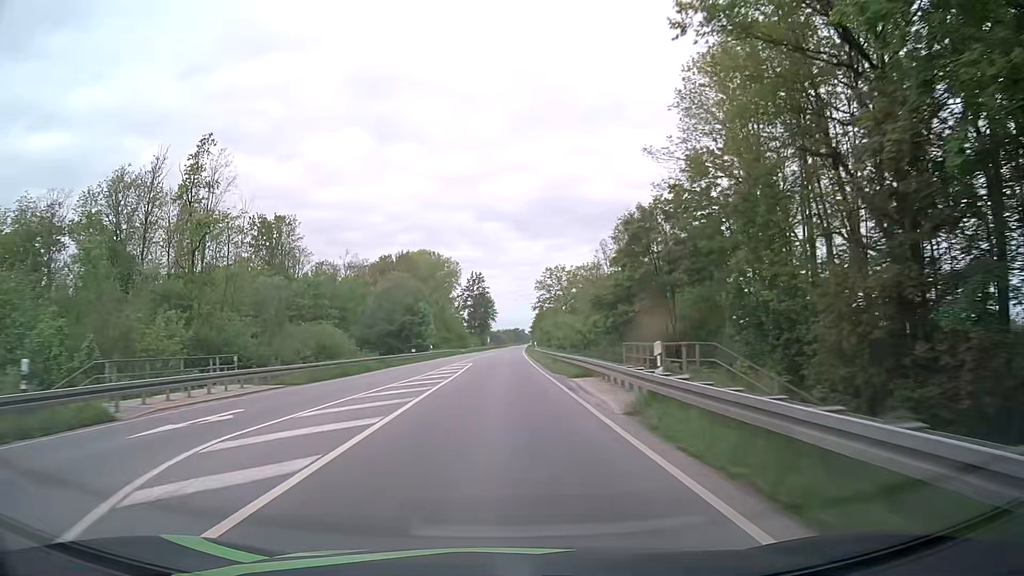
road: primary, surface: asphalt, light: Day
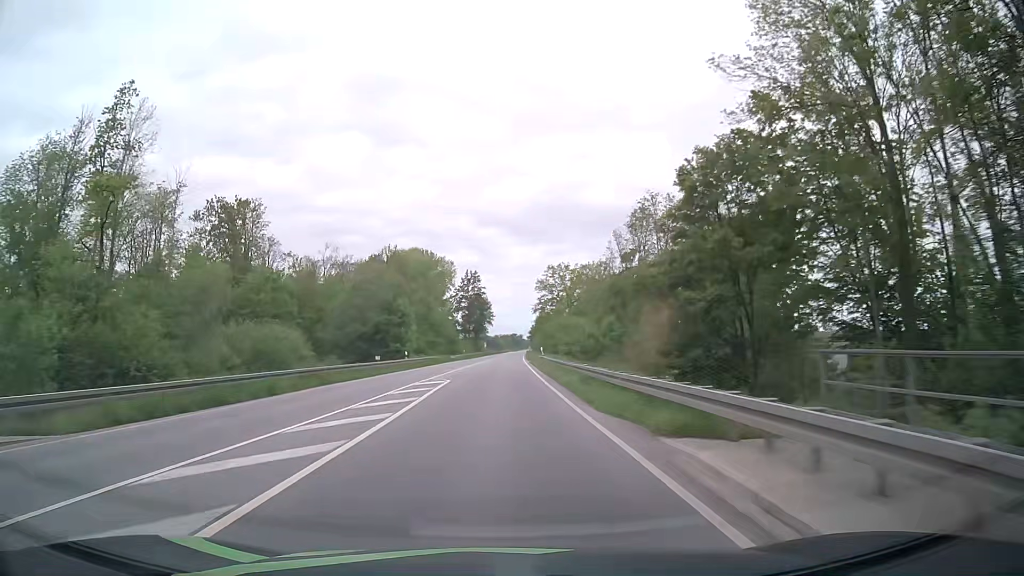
(0.0, +15.5) m; 0°
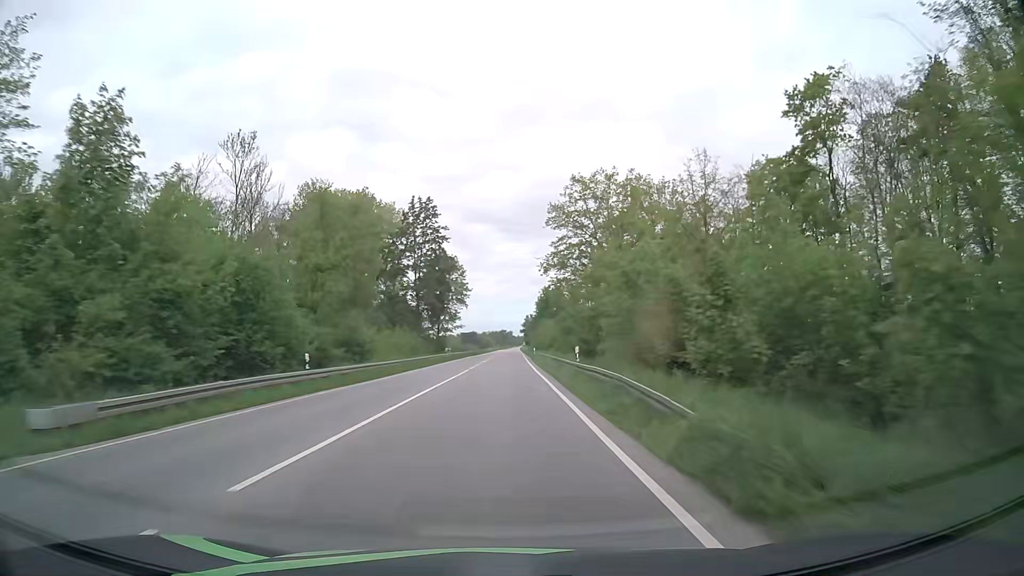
(+0.6, +77.6) m; +1°
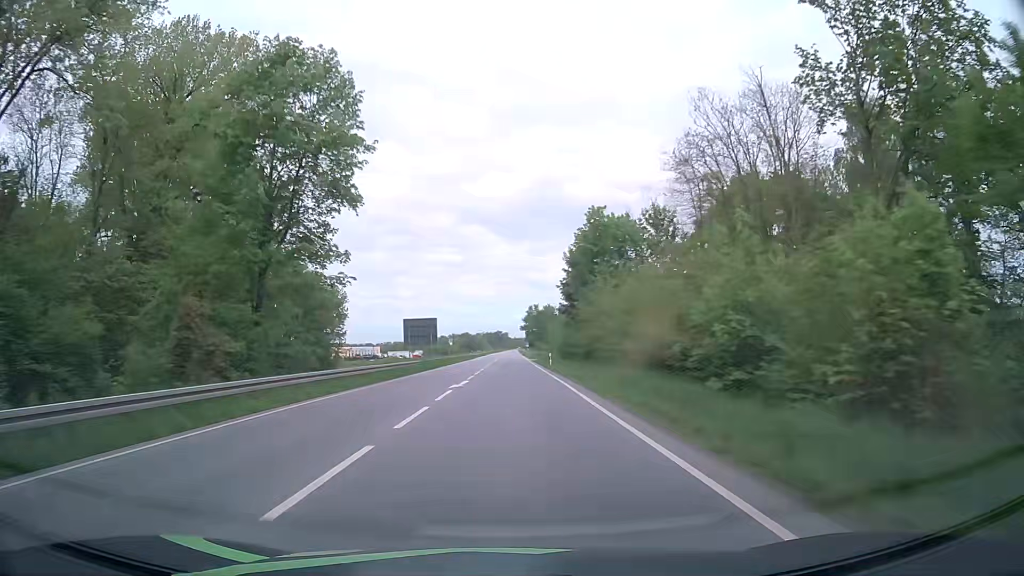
(+0.2, +78.2) m; 0°
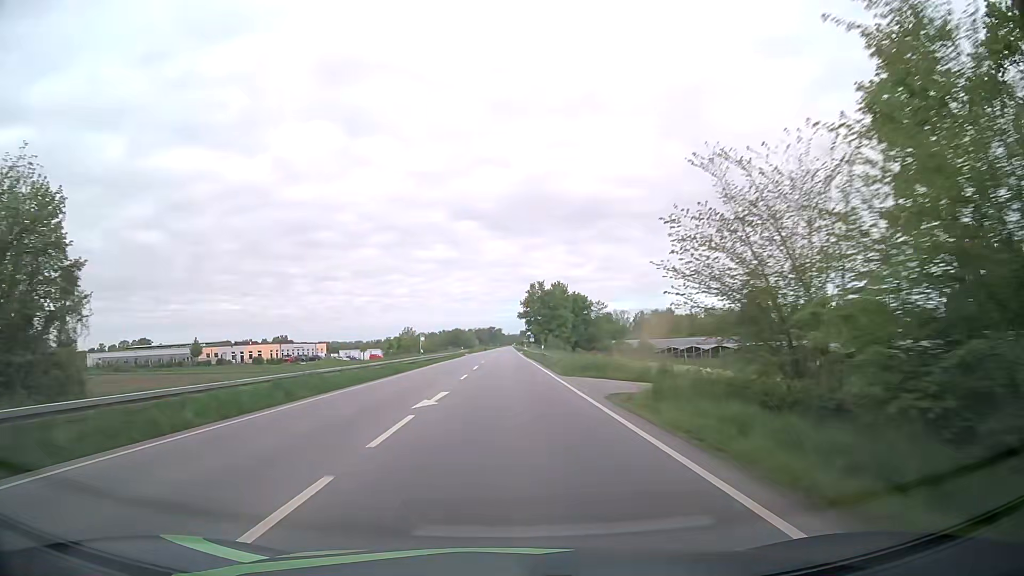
(+0.5, +62.6) m; +1°
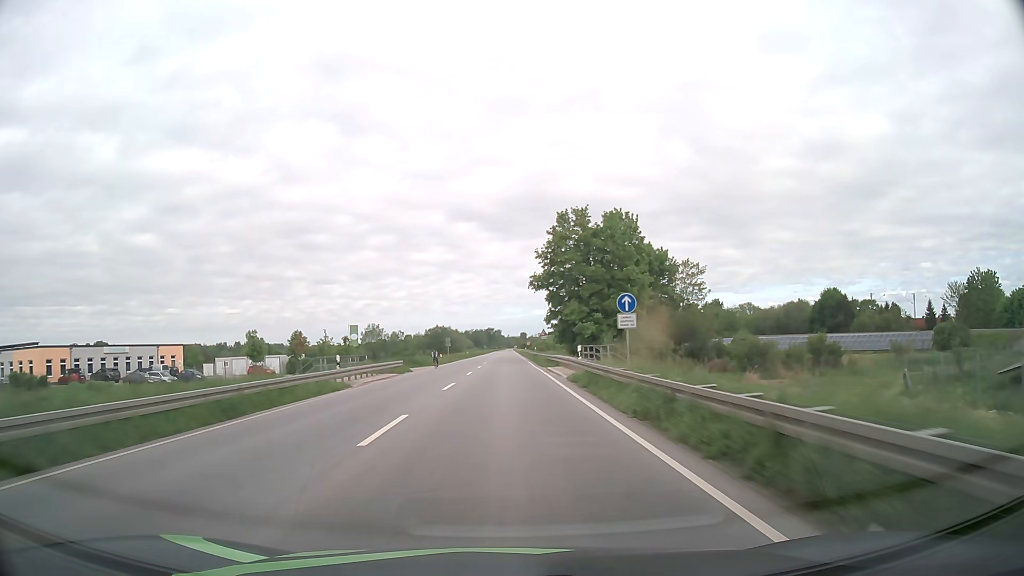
(0.0, +78.3) m; 0°
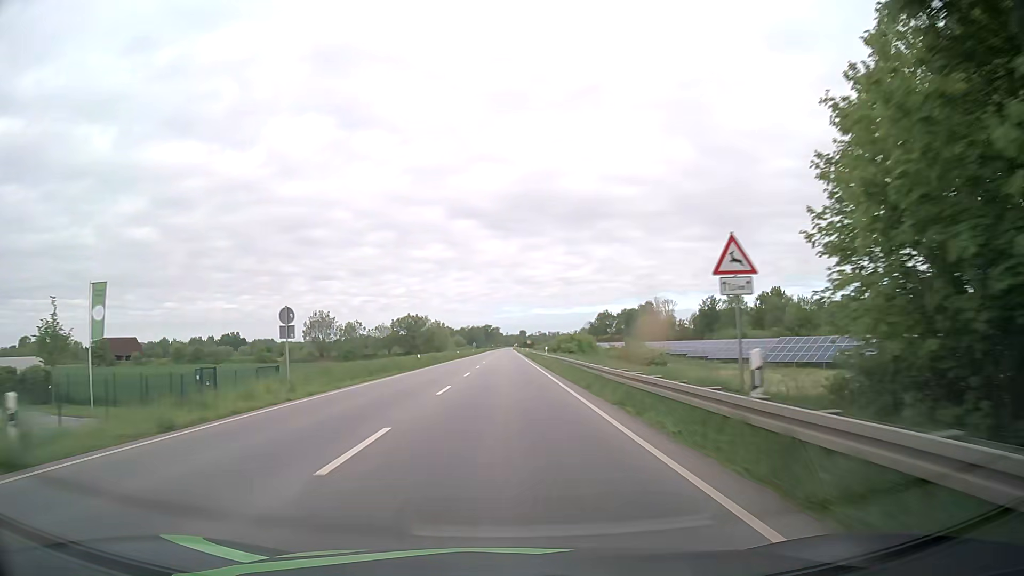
(0.0, +62.5) m; 0°
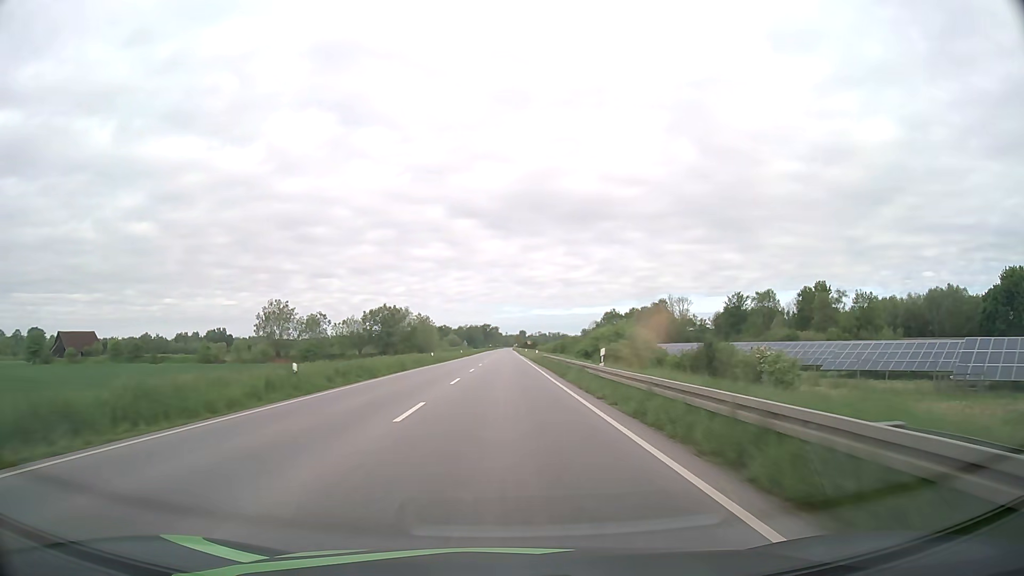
(+0.1, +31.2) m; 0°
(0, +10) (0, +20) (0, +30) (0, +40) (0, +50) (0, +60) (0, +70) (0, +80) (0, +90) (0, +100) m
